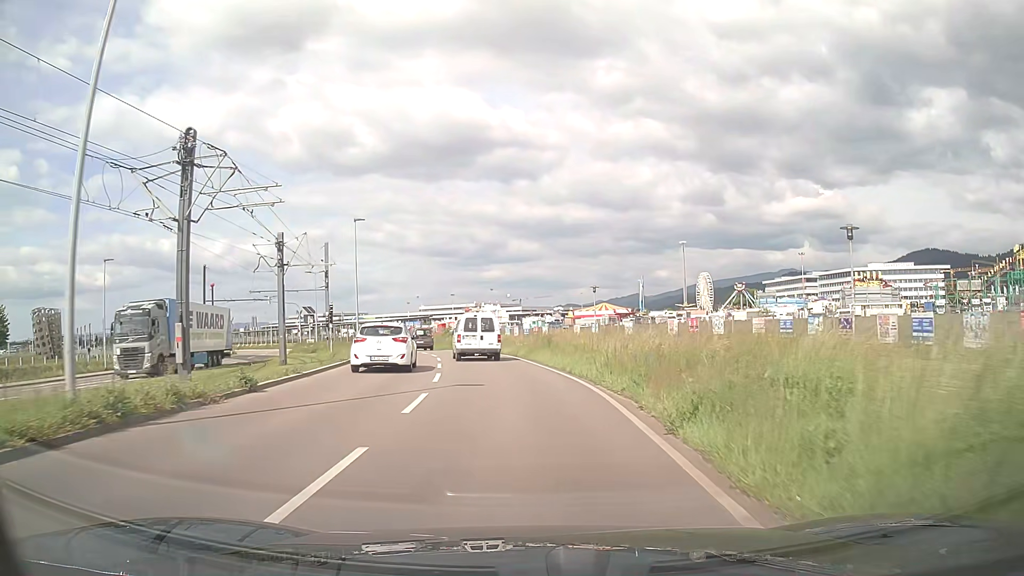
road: secondary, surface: asphalt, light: Day
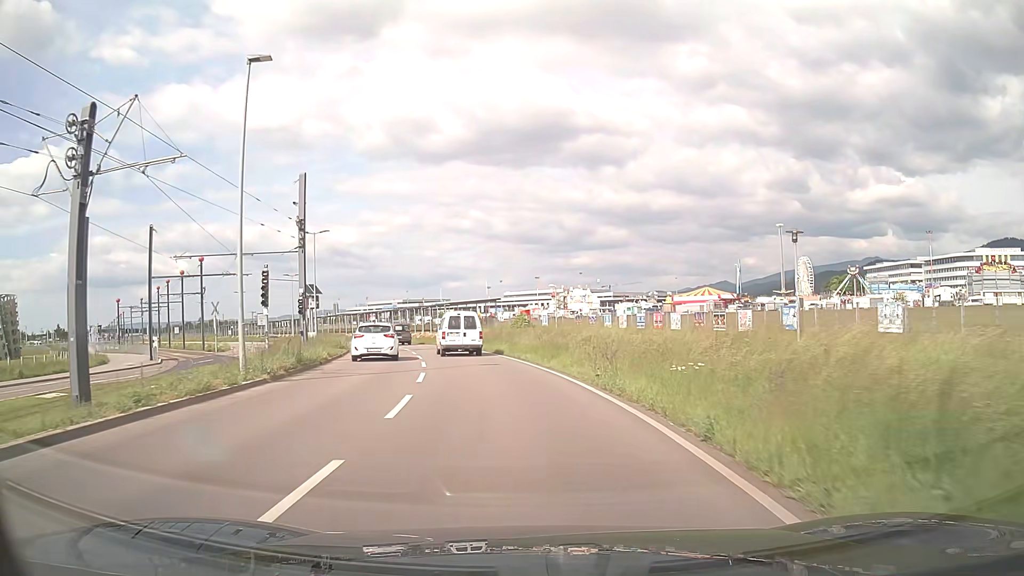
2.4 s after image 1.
(-1.5, +25.1) m; -8°
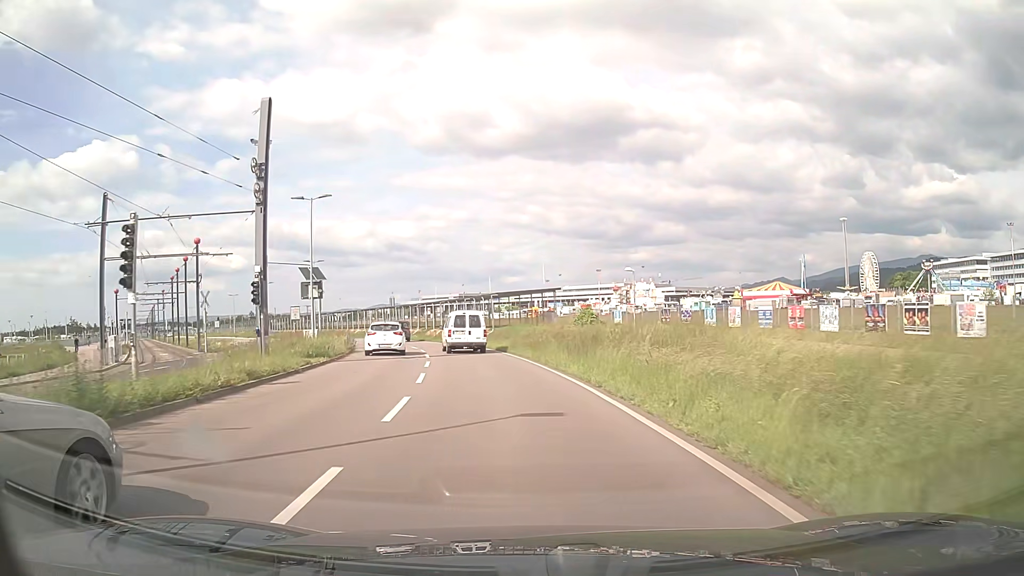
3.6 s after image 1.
(-0.5, +12.5) m; -5°
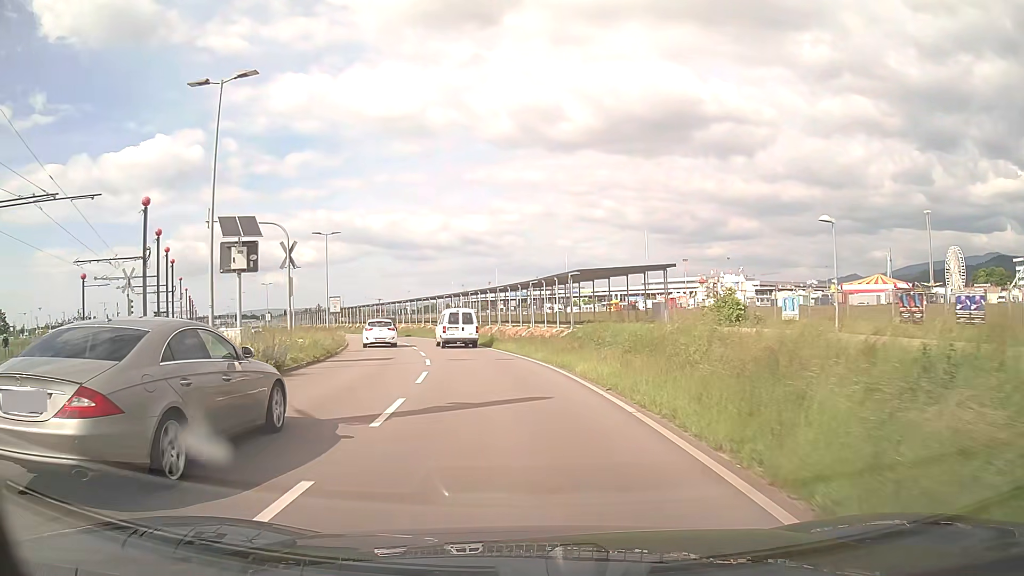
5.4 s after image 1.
(-1.1, +18.9) m; -6°
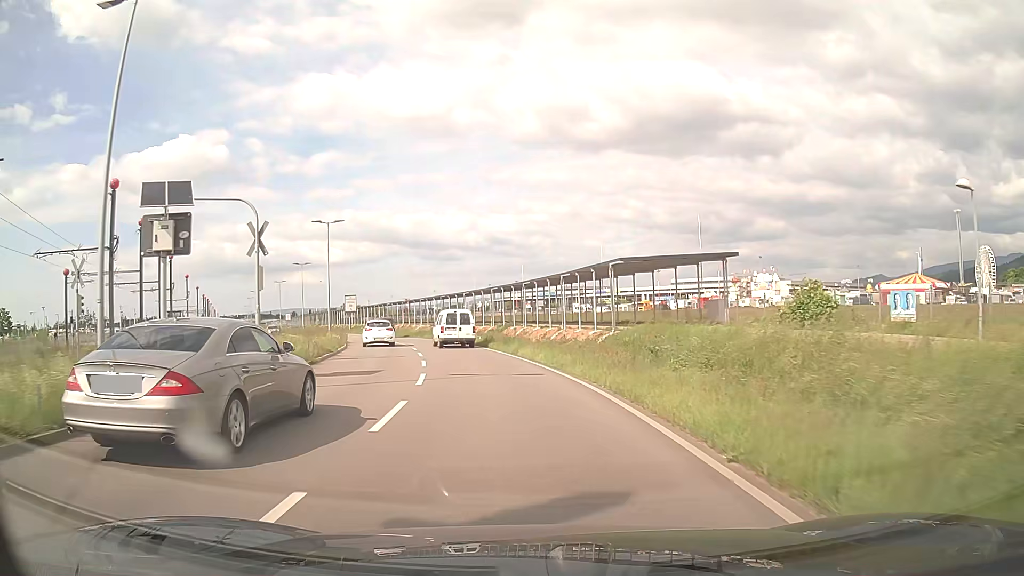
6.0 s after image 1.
(-0.1, +6.4) m; -3°
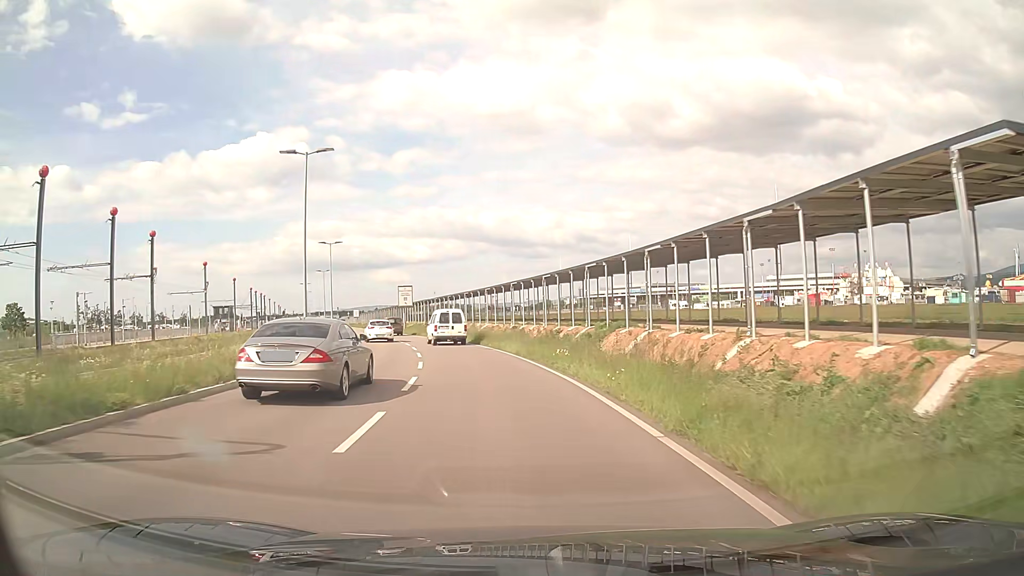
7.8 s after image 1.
(-1.1, +19.7) m; -7°
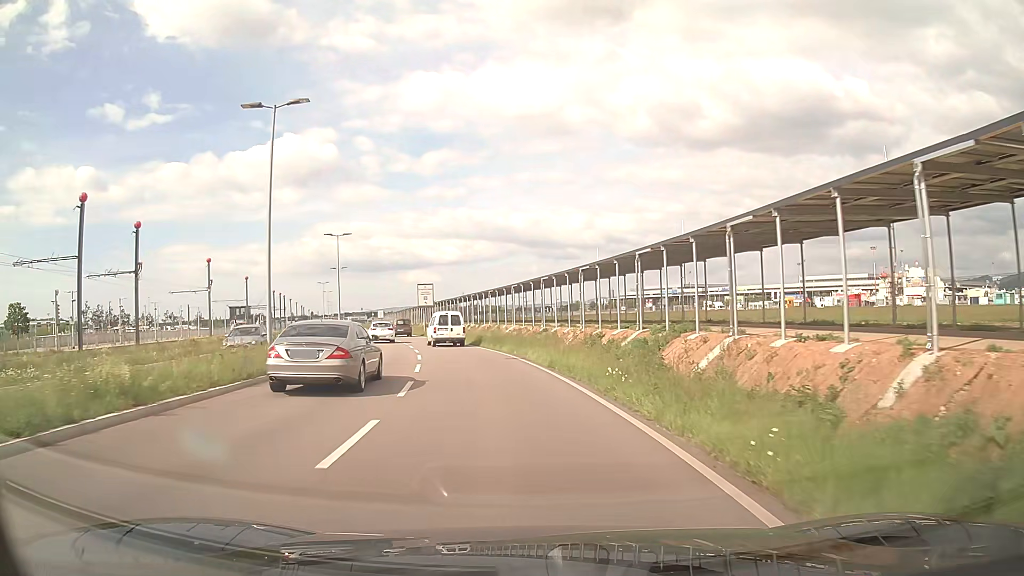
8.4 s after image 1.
(-0.2, +6.8) m; -3°
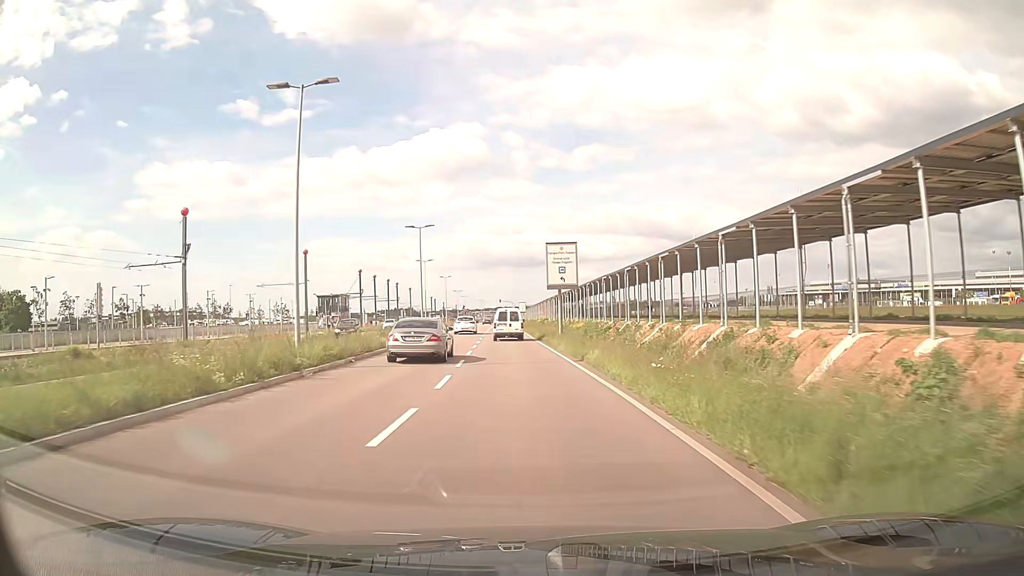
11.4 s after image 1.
(-4.2, +35.3) m; -13°
(0, +10) (0, +20) (-1, +30) (-1, +40) (-2, +50) (-2, +60) (-3, +70) (-3, +80) (-4, +90) (-4, +100) m
